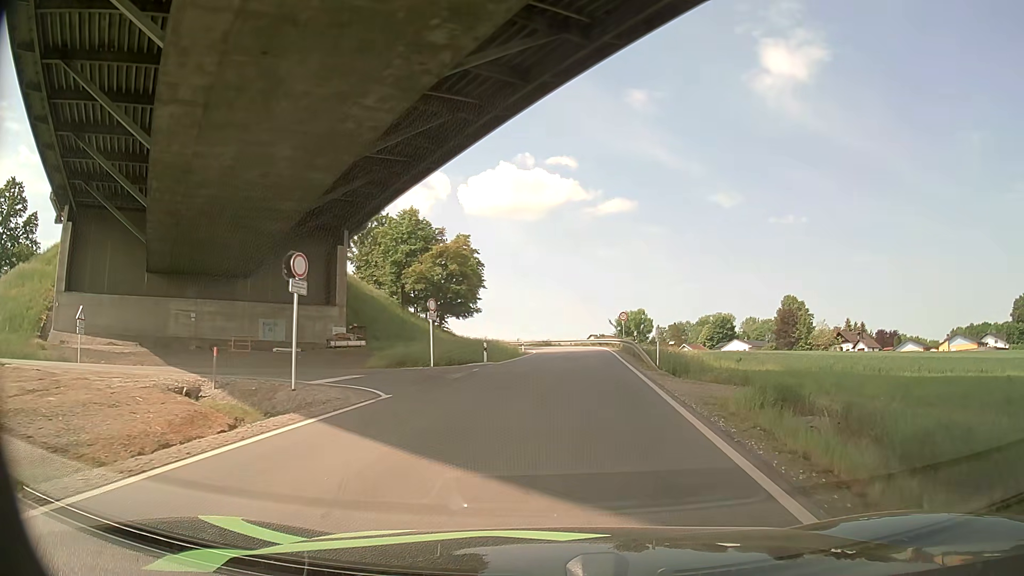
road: unclassified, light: Day
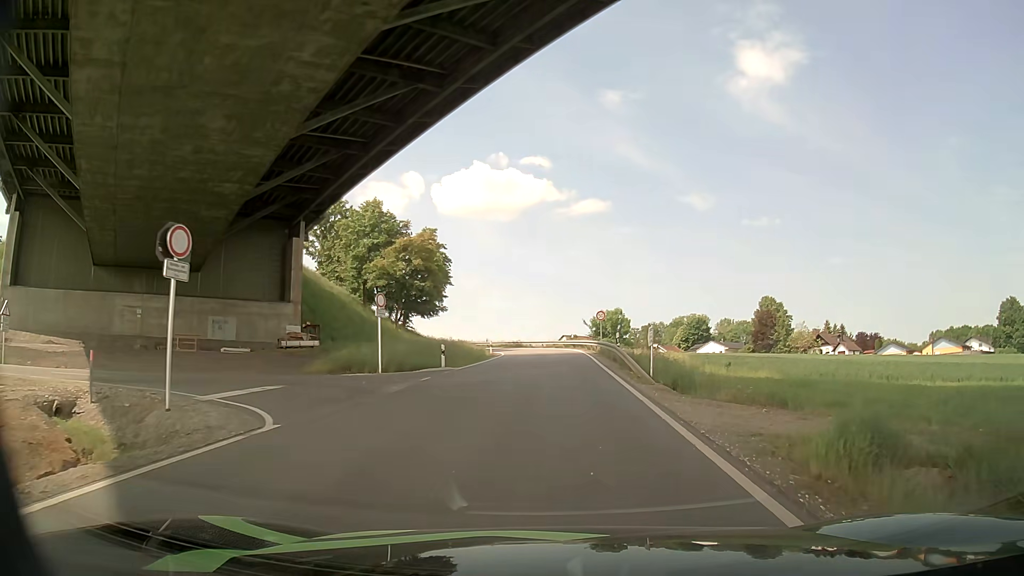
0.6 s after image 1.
(+0.1, +4.7) m; +2°
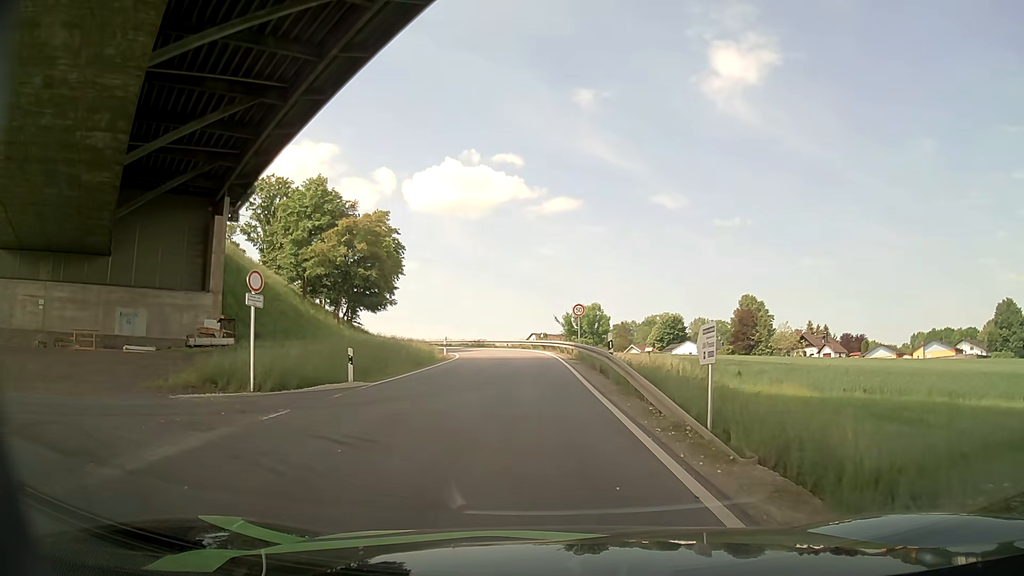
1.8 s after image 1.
(+0.3, +9.7) m; +3°
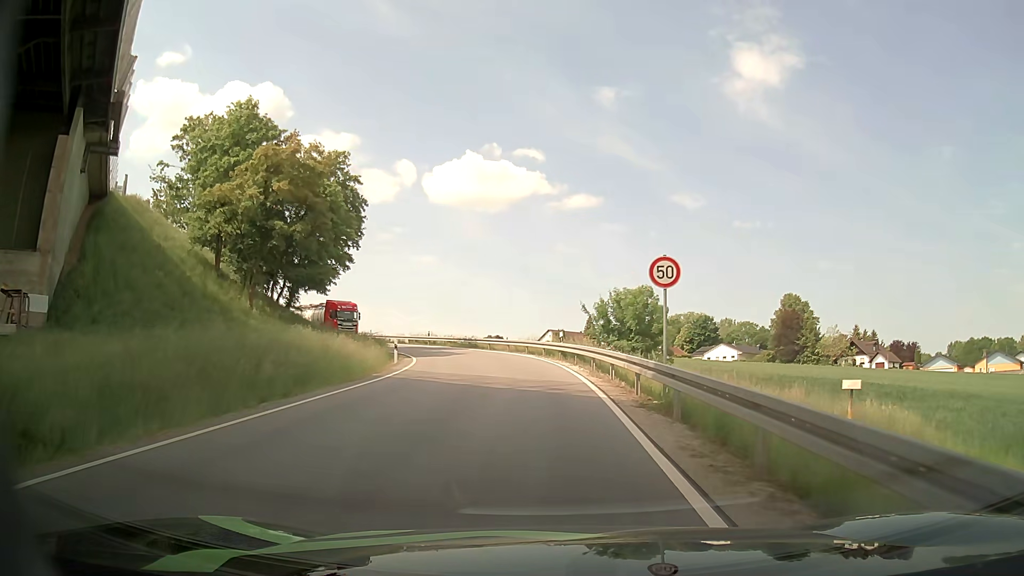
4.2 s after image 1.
(-0.3, +21.0) m; -3°
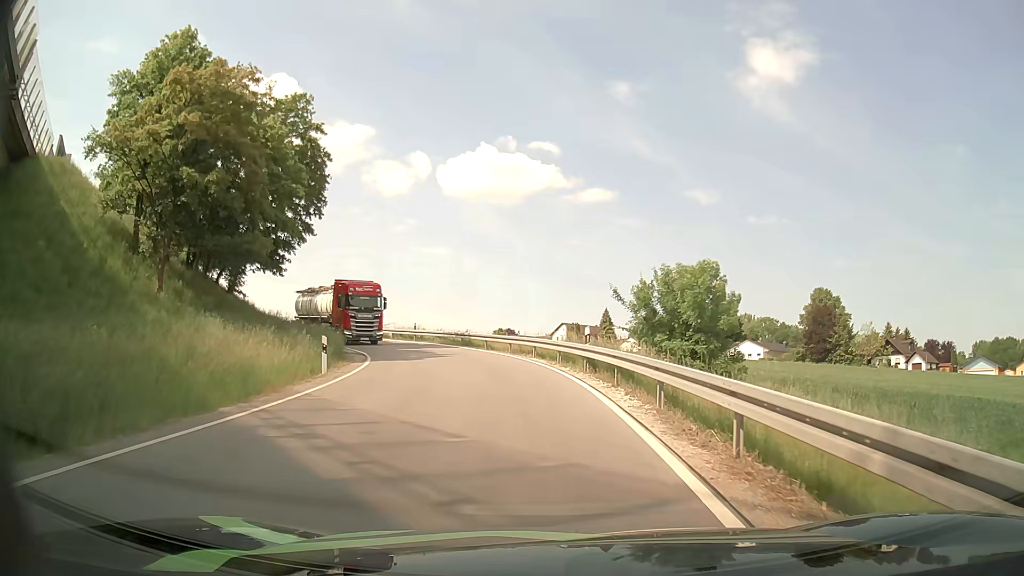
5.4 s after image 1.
(0.0, +11.2) m; 0°
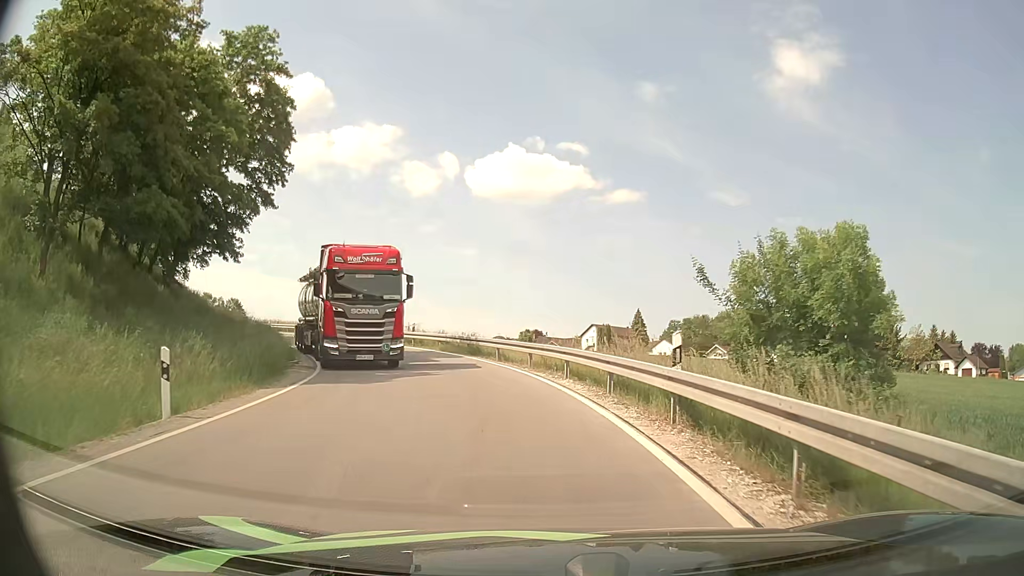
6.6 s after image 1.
(-0.2, +9.5) m; -2°
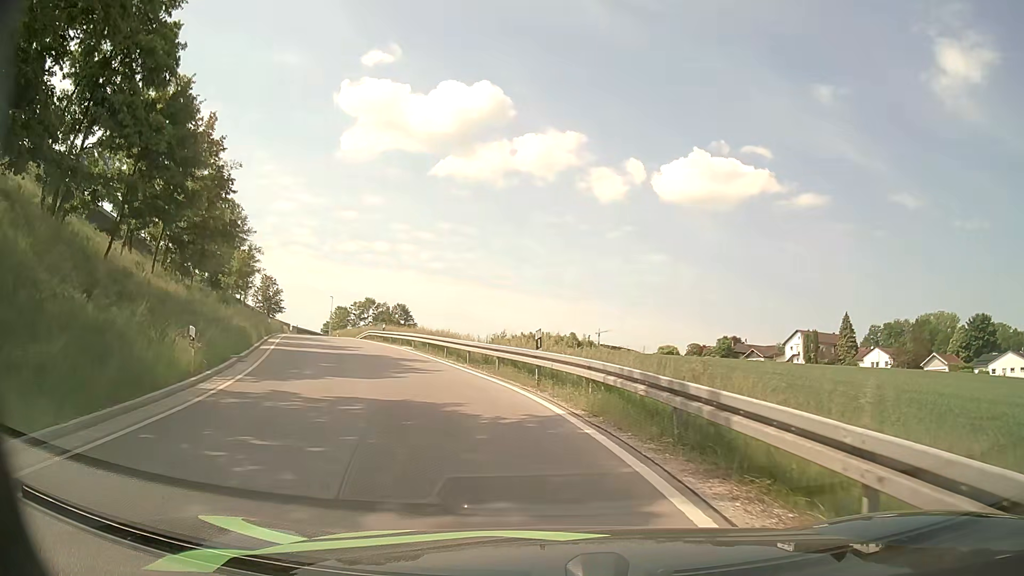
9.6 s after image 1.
(-2.1, +21.1) m; -15°
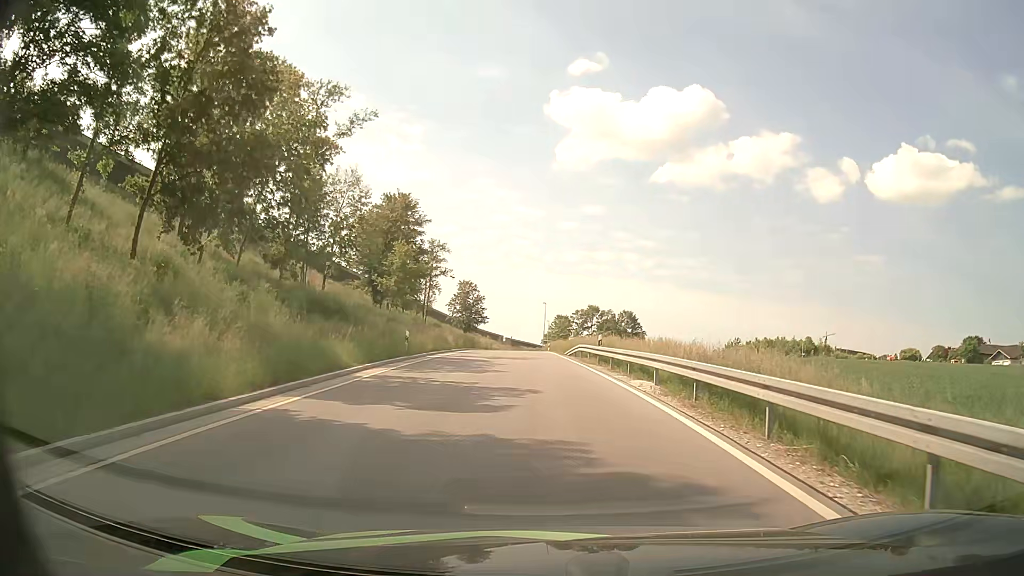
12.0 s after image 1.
(-3.6, +18.3) m; -20°
(0, +10) (-1, +20) (-1, +30) (-1, +40) (-1, +50) (-2, +60) (-2, +70) (-3, +80) (-3, +90) (-4, +100) m
